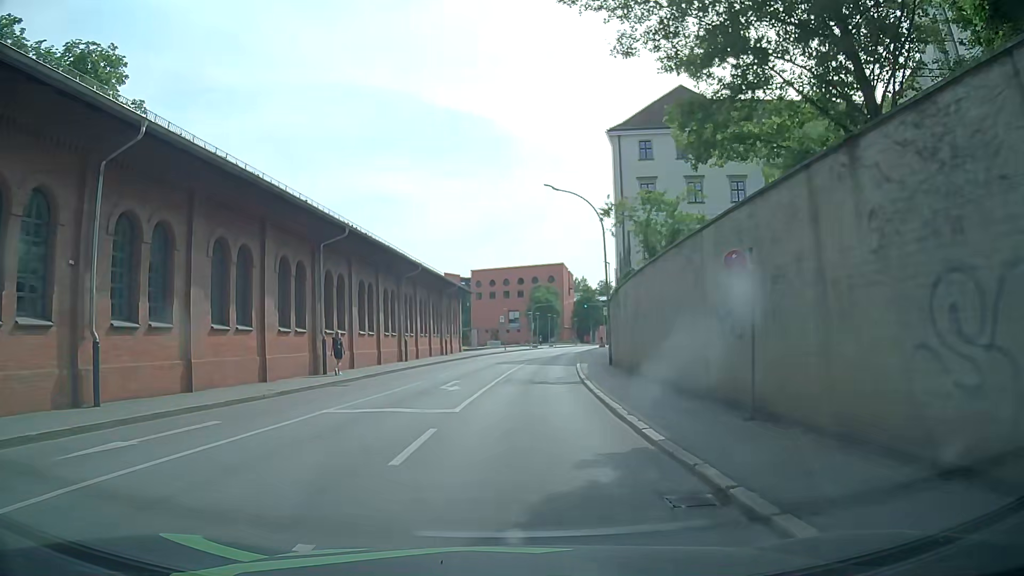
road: tertiary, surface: asphalt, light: Day
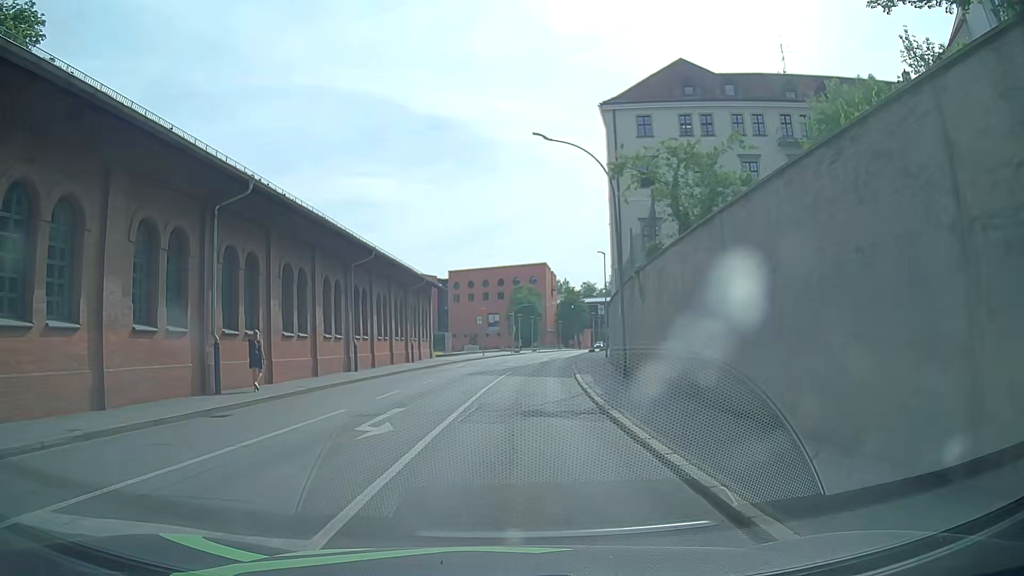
(+0.1, +8.9) m; +1°
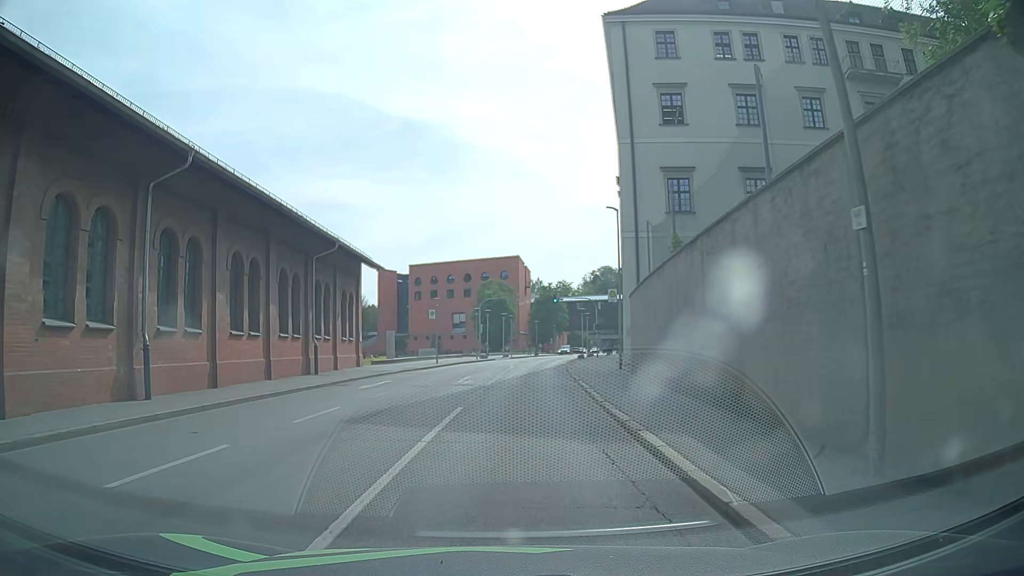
(+0.5, +17.8) m; +4°
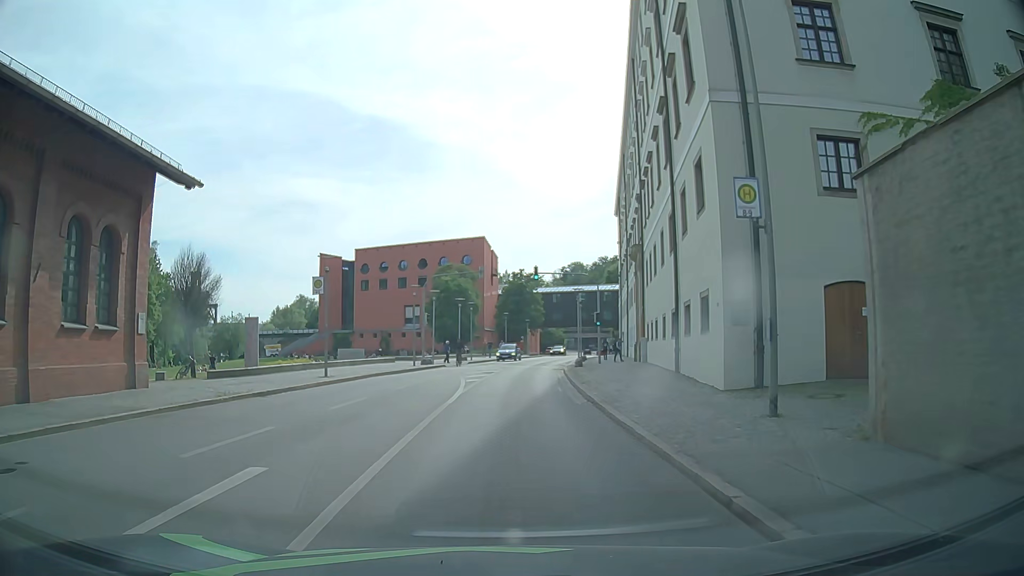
(+0.3, +22.2) m; +2°
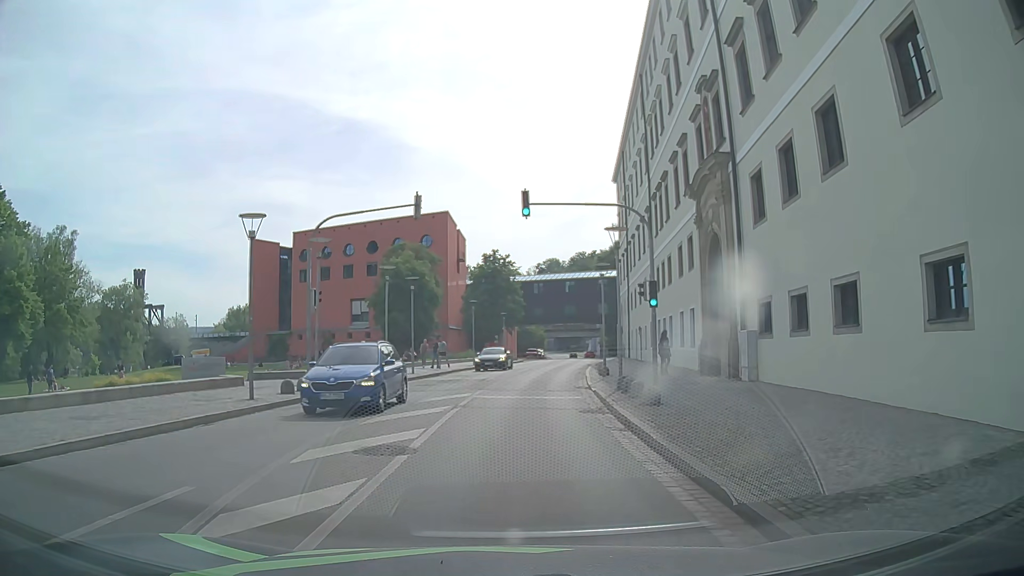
(+0.3, +22.3) m; +3°
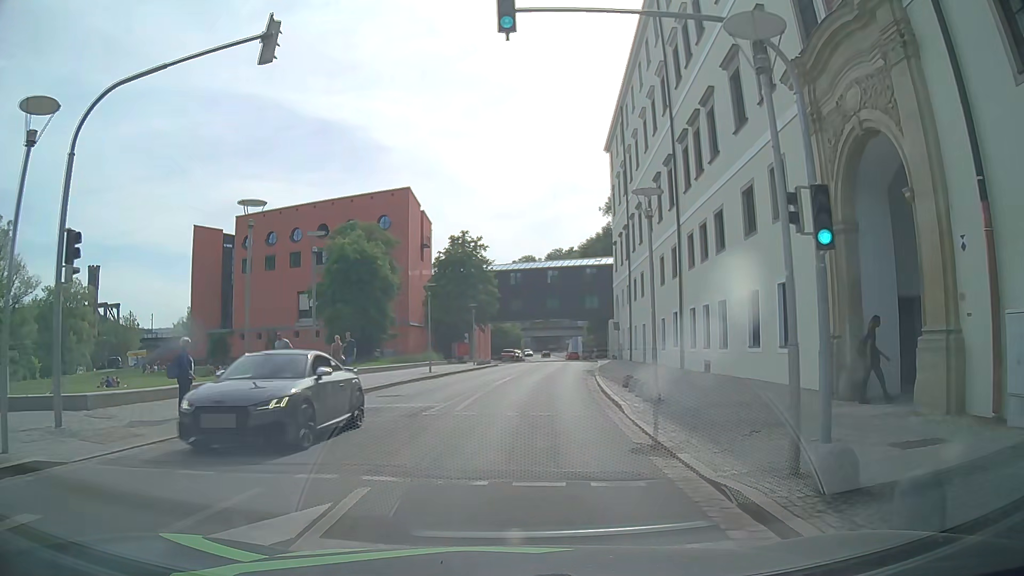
(+0.1, +13.5) m; +2°
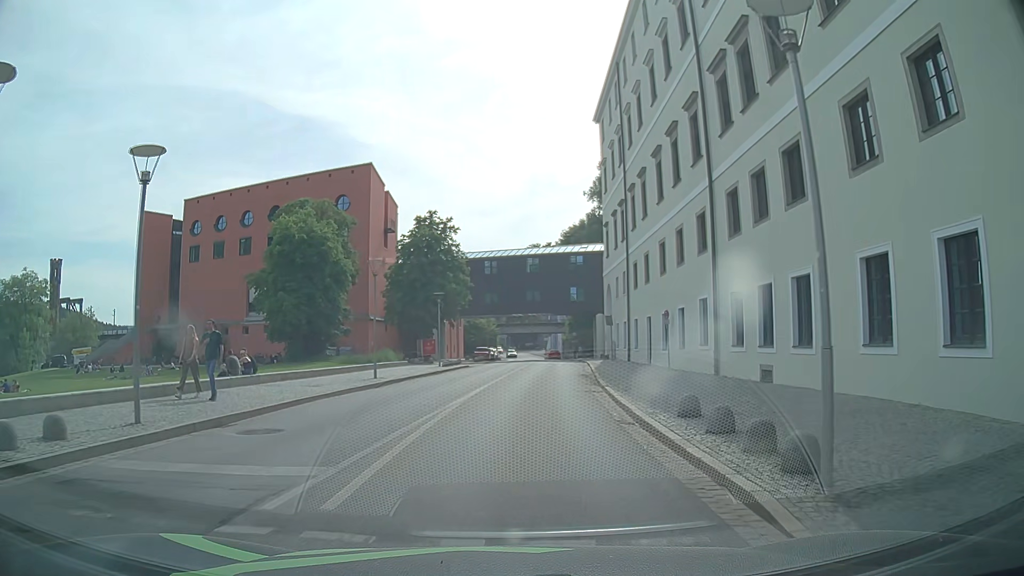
(+0.2, +9.0) m; +2°
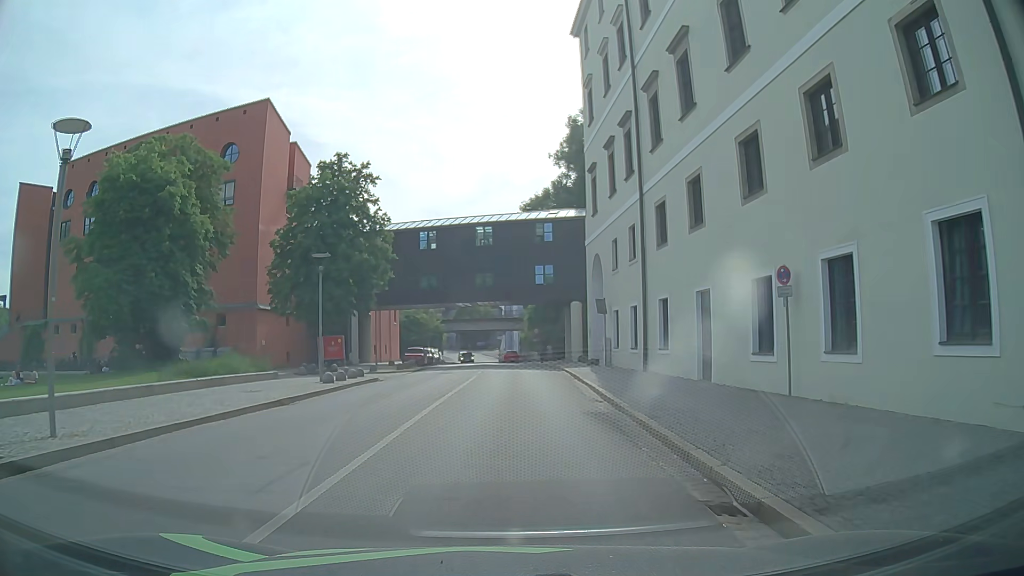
(+0.6, +18.1) m; +4°
(0, +10) (0, +20) (0, +30) (0, +40) (0, +50) (-1, +60) (-2, +70) (-3, +80) (-3, +90) (-4, +100) m
